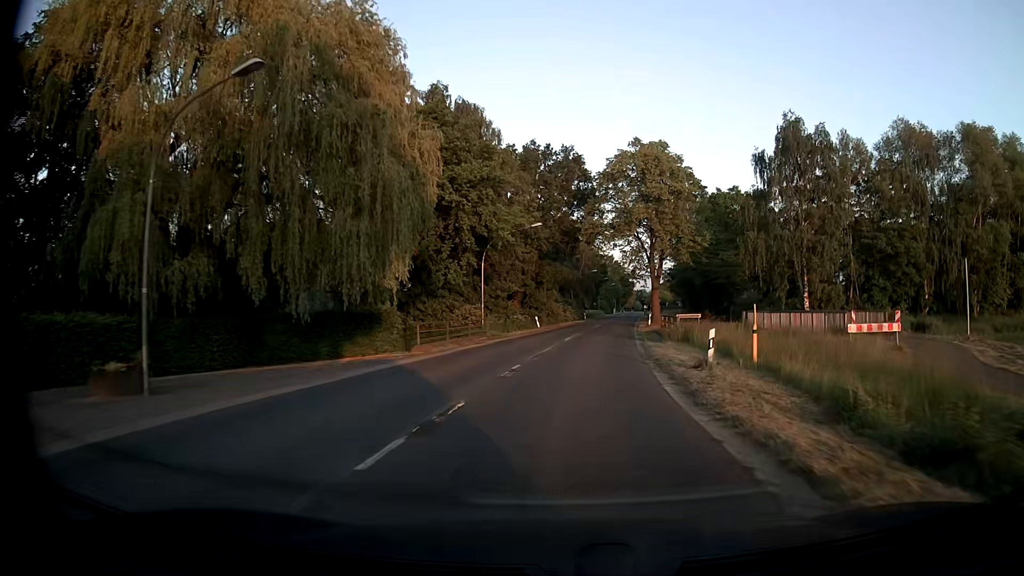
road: secondary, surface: asphalt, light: Day
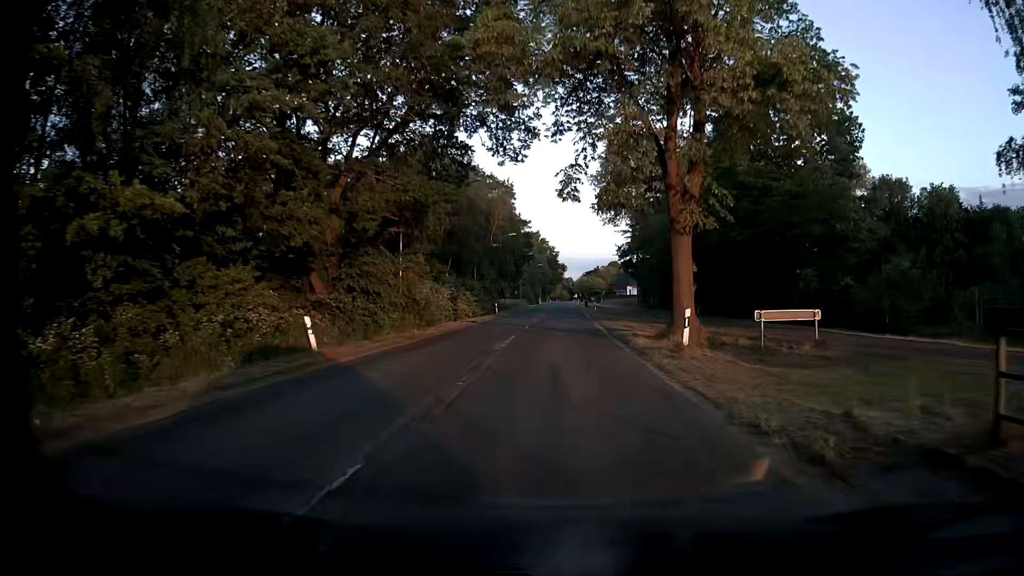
(+2.5, +38.3) m; +7°
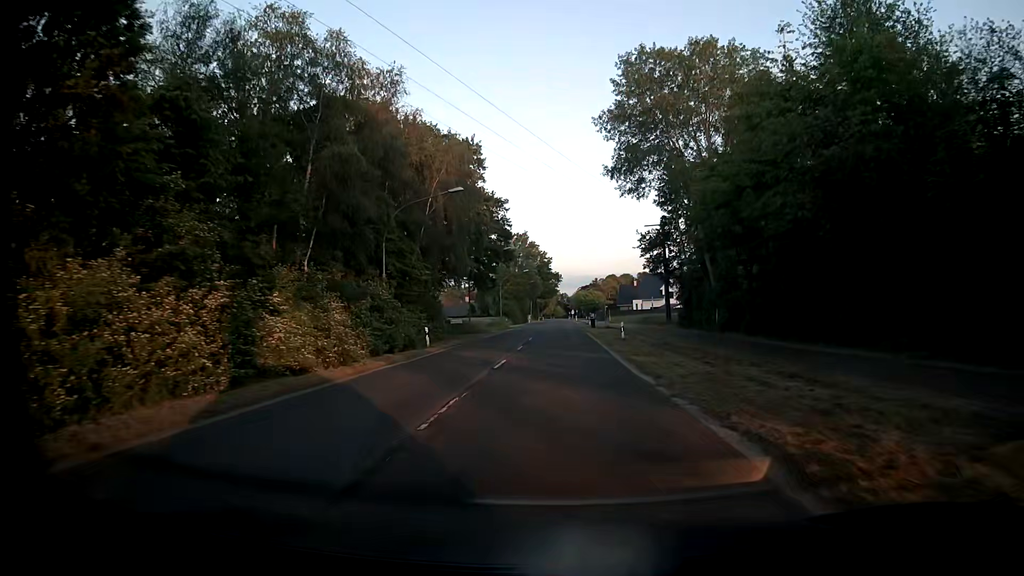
(-0.1, +30.5) m; 0°
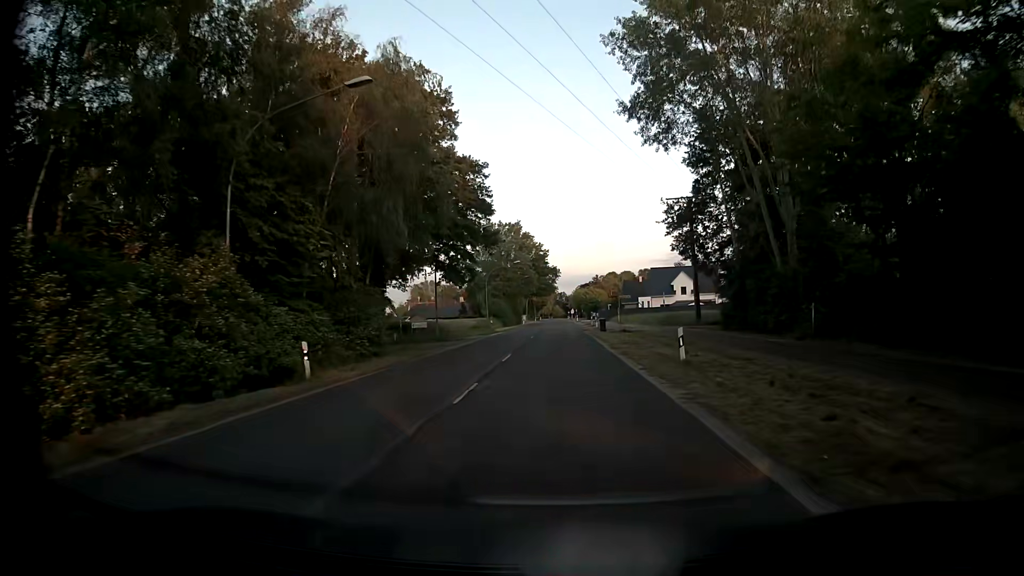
(+0.1, +15.3) m; 0°
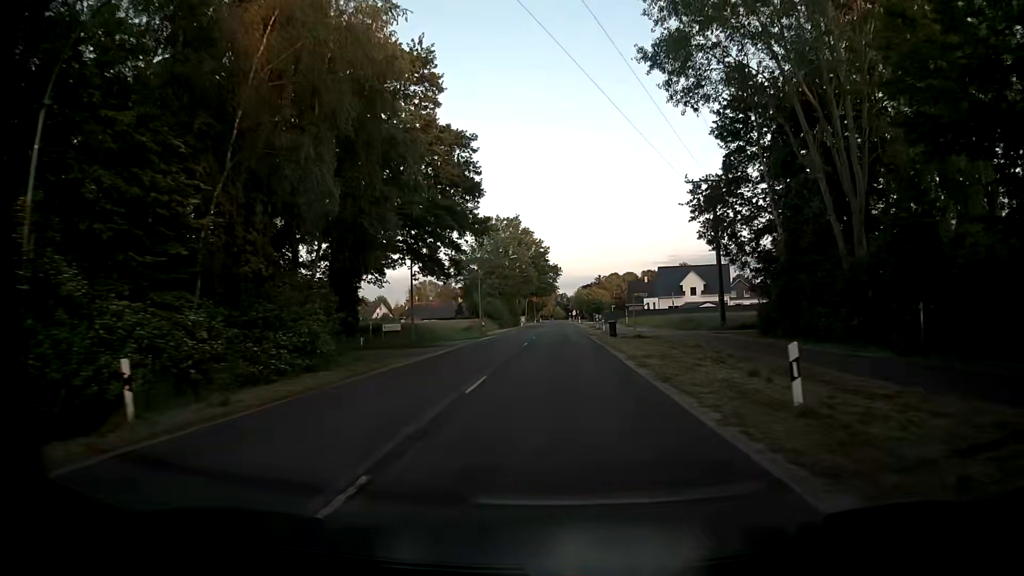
(0.0, +7.7) m; 0°
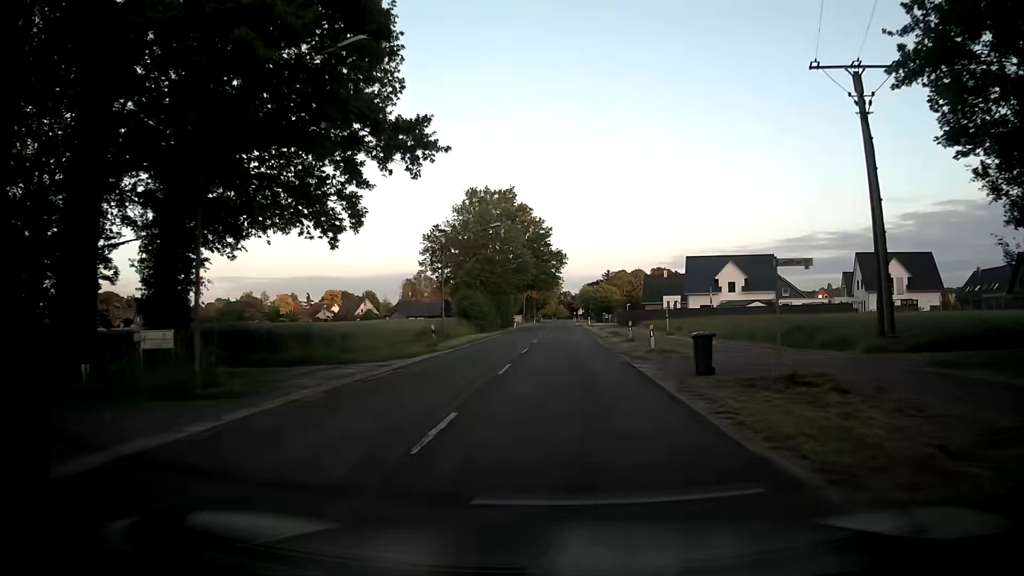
(+0.1, +23.0) m; 0°
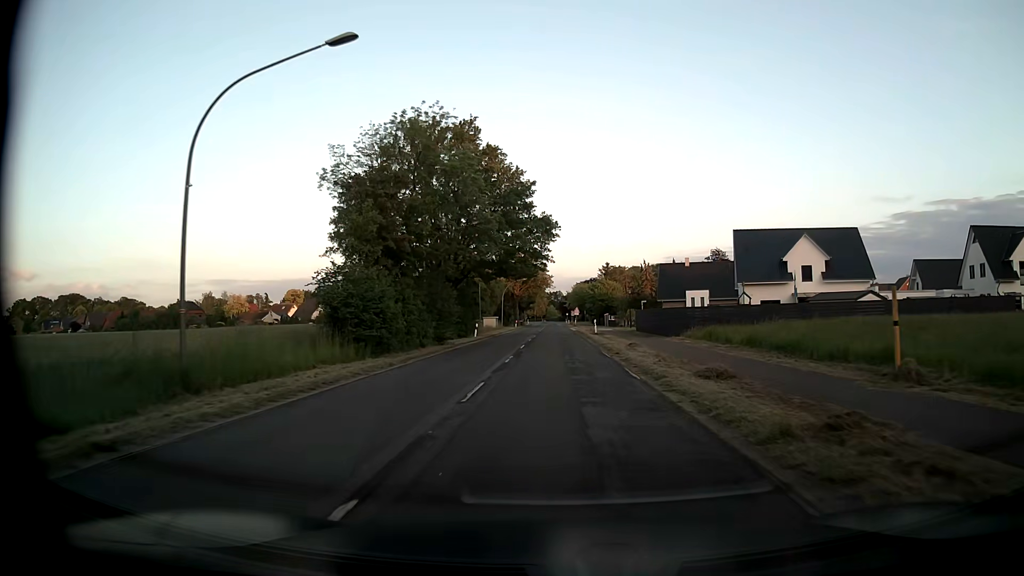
(+0.5, +30.8) m; +1°
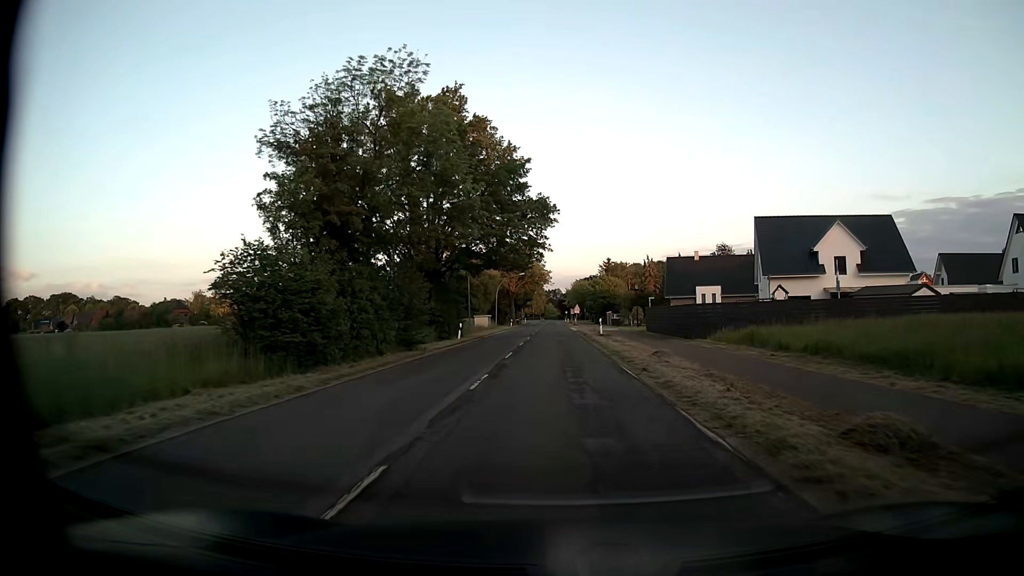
(0.0, +7.7) m; 0°
